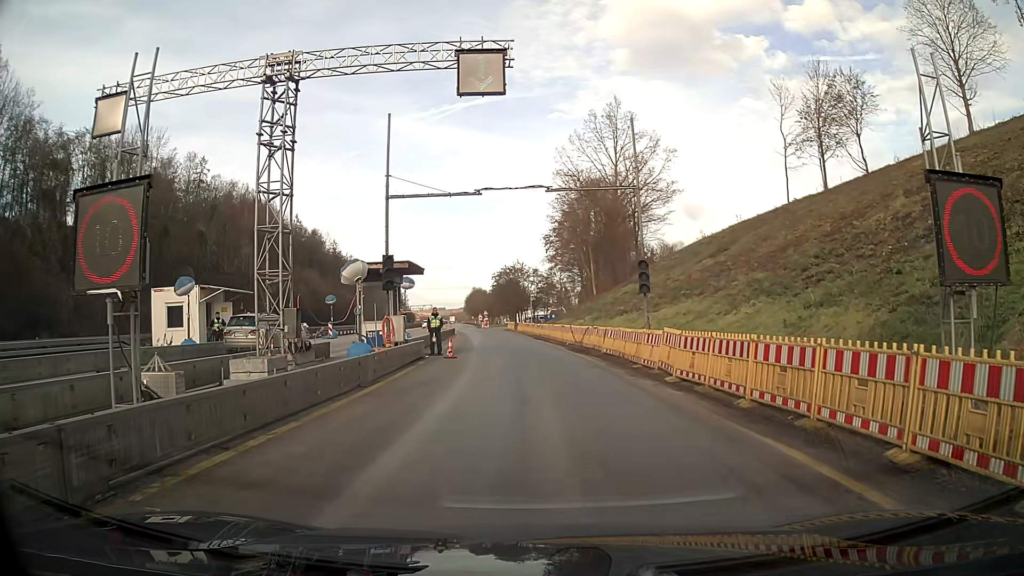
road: motorway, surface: asphalt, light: Day
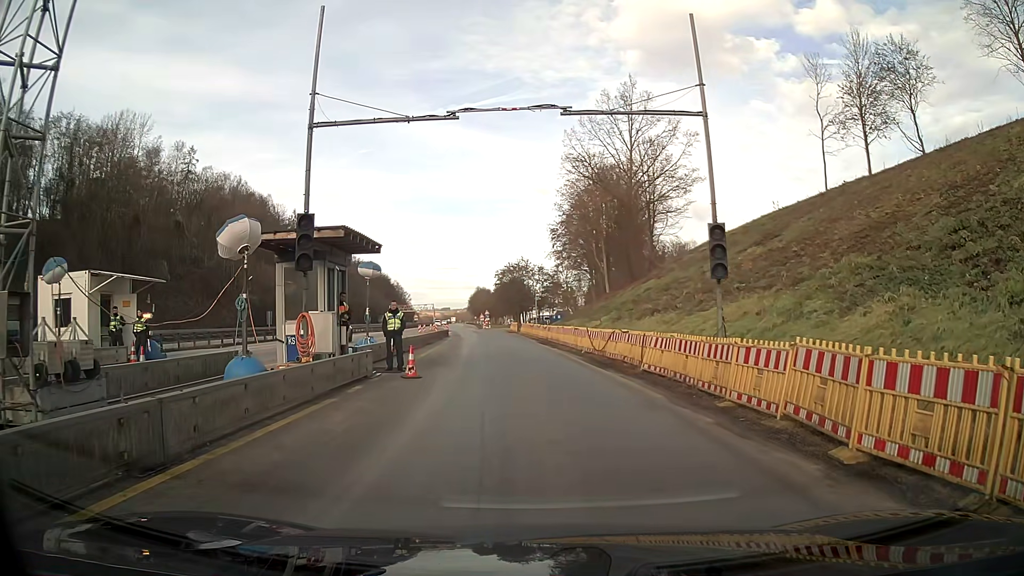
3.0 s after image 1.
(-0.1, +8.4) m; -1°
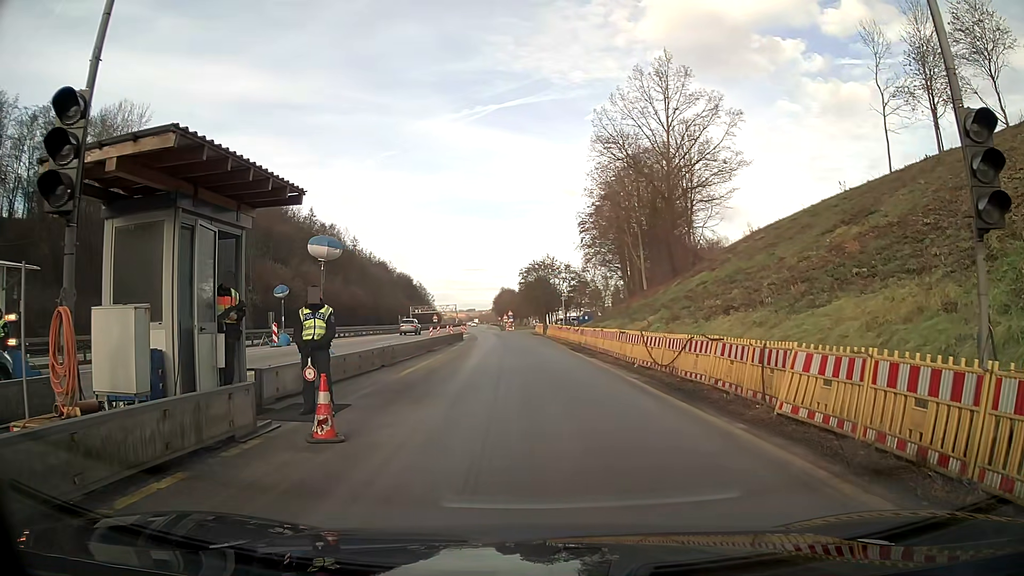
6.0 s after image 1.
(-0.1, +8.2) m; -2°
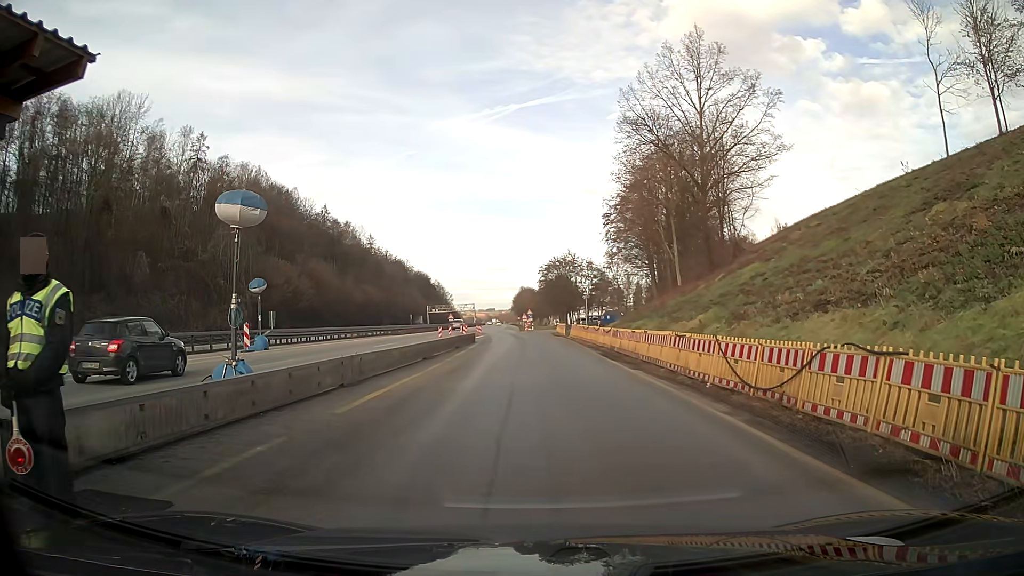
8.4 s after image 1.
(-0.1, +6.2) m; -2°
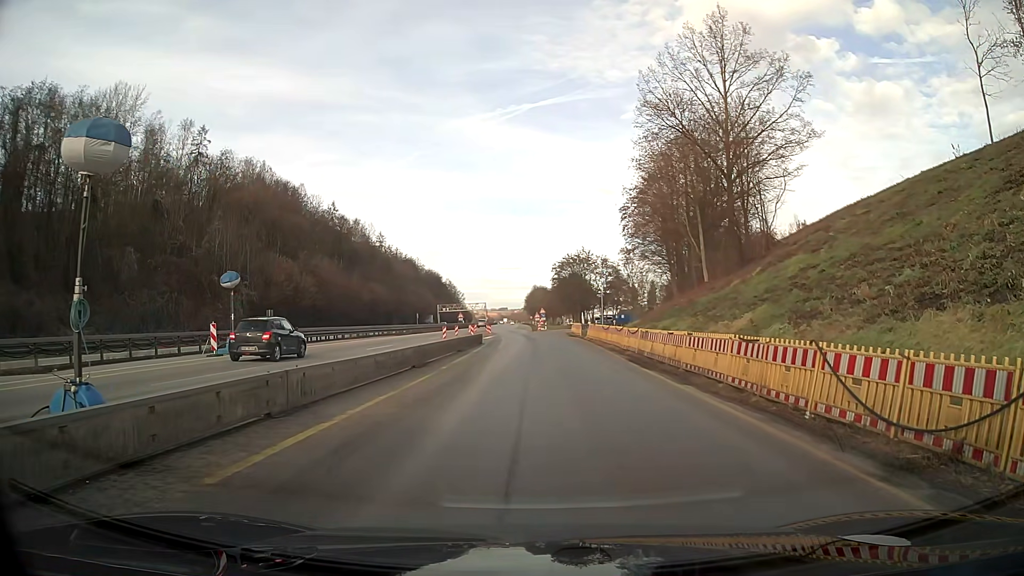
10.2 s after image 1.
(0.0, +4.6) m; 0°
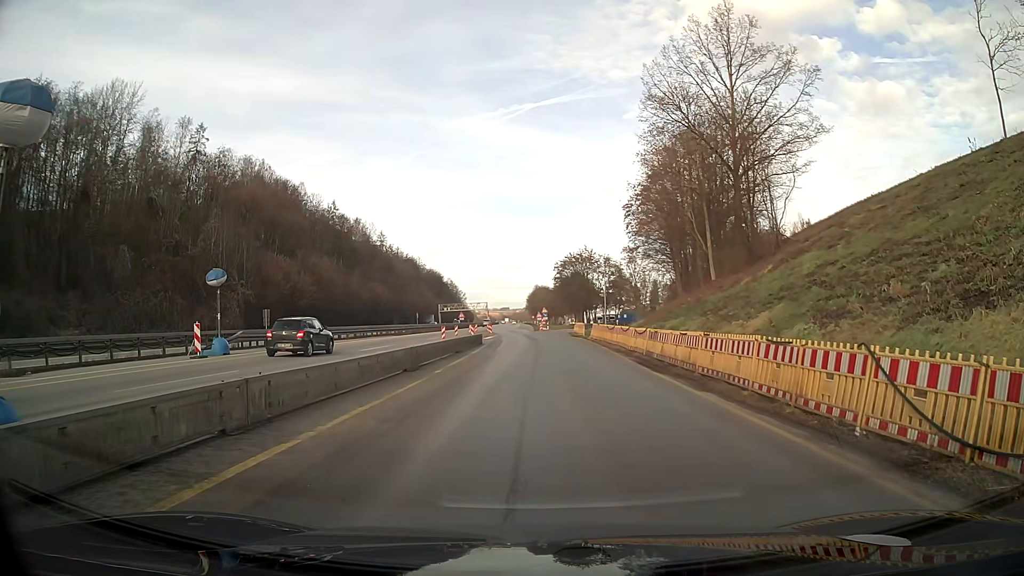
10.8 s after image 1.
(0.0, +1.5) m; 0°
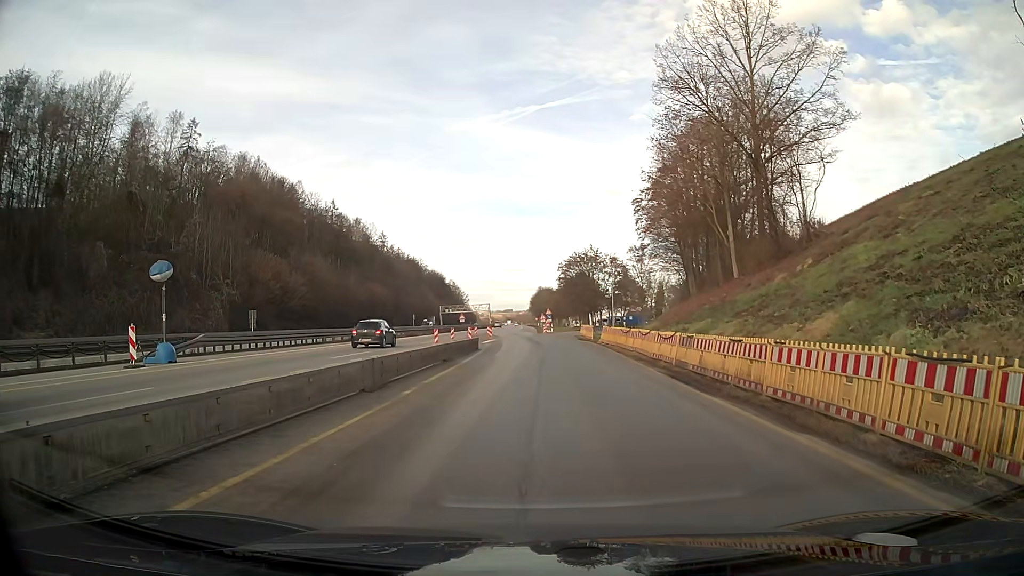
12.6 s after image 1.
(0.0, +4.8) m; 0°
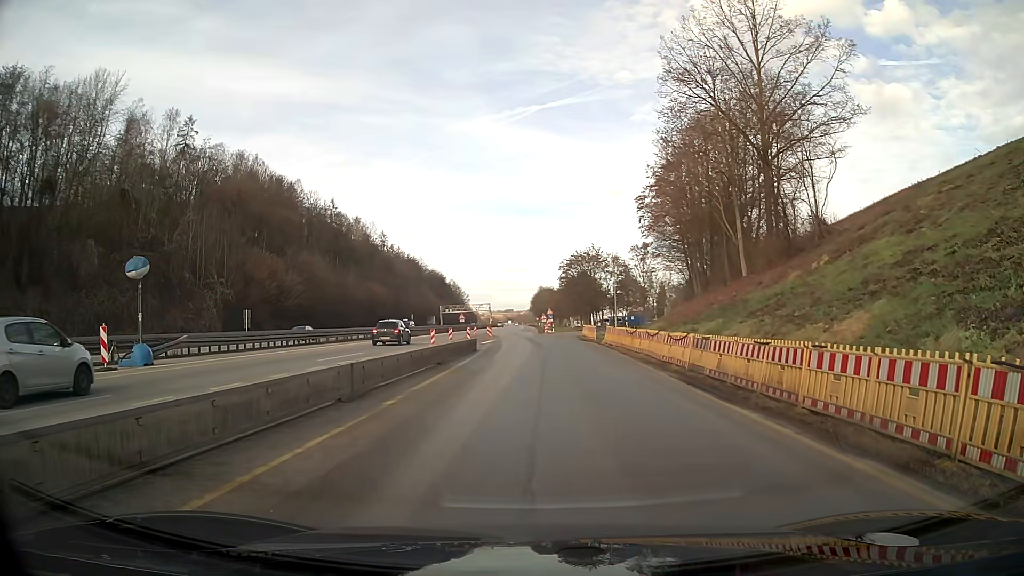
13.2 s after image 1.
(0.0, +1.7) m; 0°
(0, +10) (0, +20) (0, +30) (0, +40) (-1, +50) (-1, +60) (-2, +70) (-3, +80) (-4, +90) (-4, +100) m
